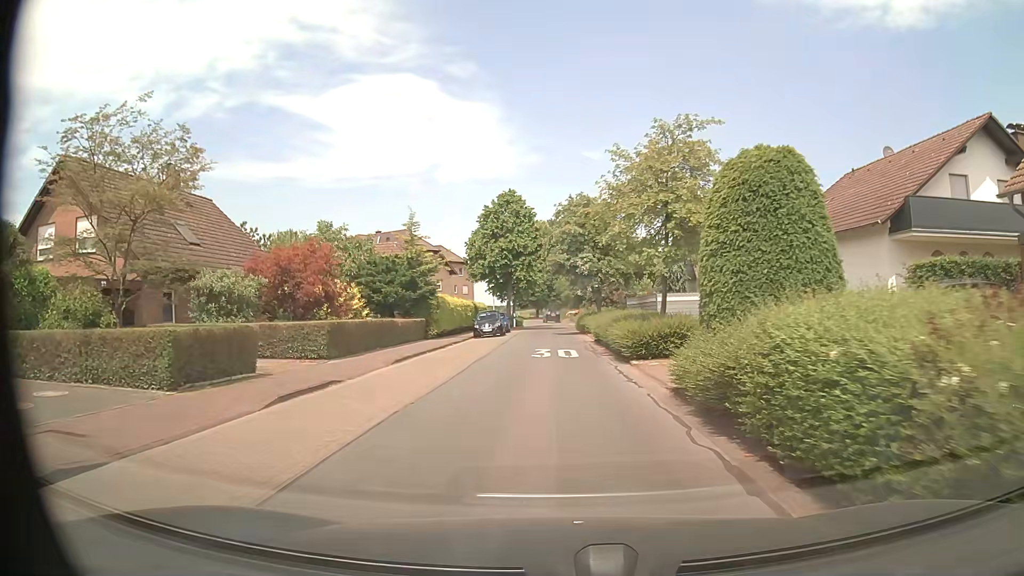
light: Day
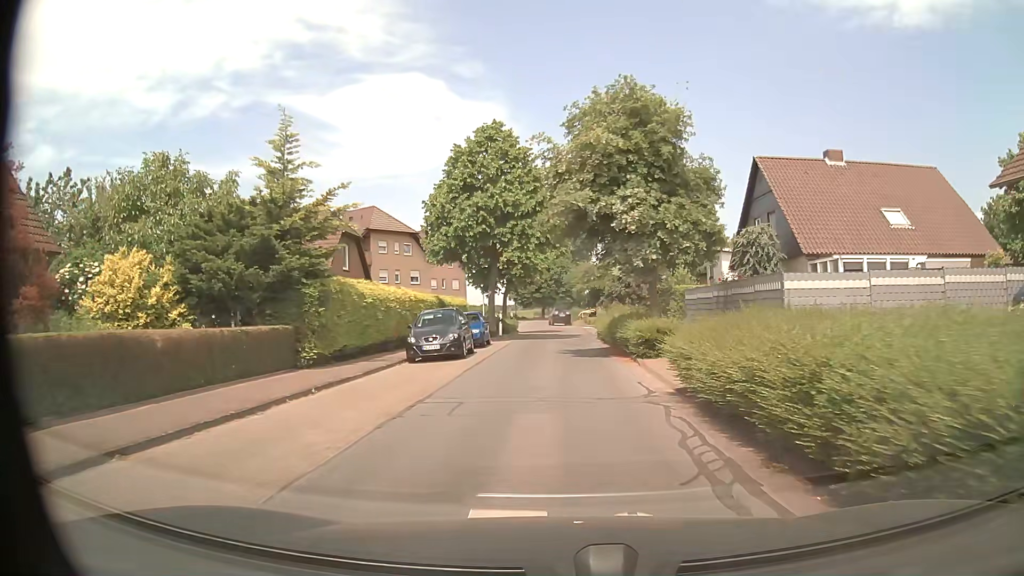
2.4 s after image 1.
(-0.3, +19.4) m; 0°
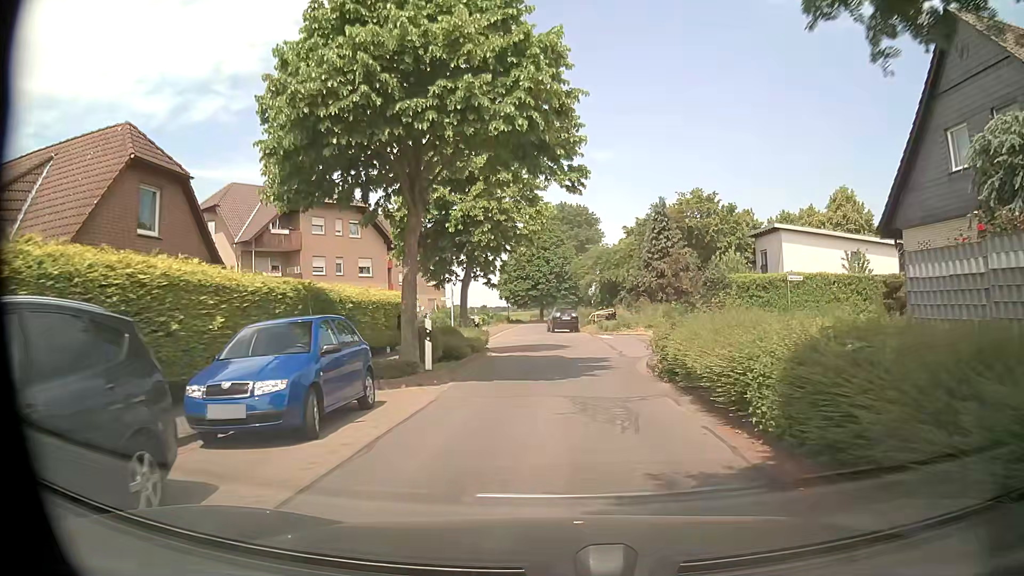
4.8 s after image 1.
(-0.4, +18.7) m; -2°
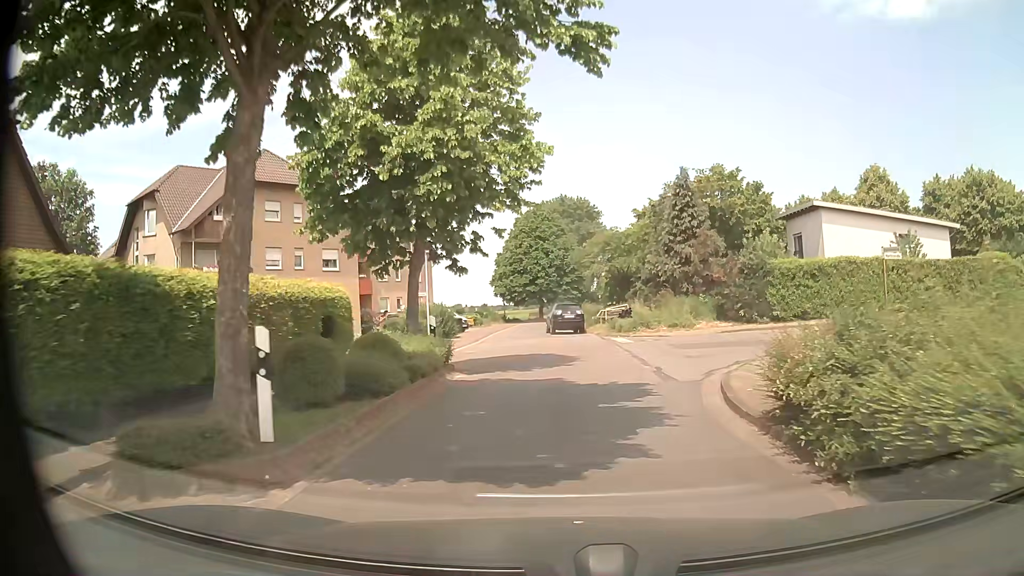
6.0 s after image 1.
(+0.2, +8.0) m; +1°
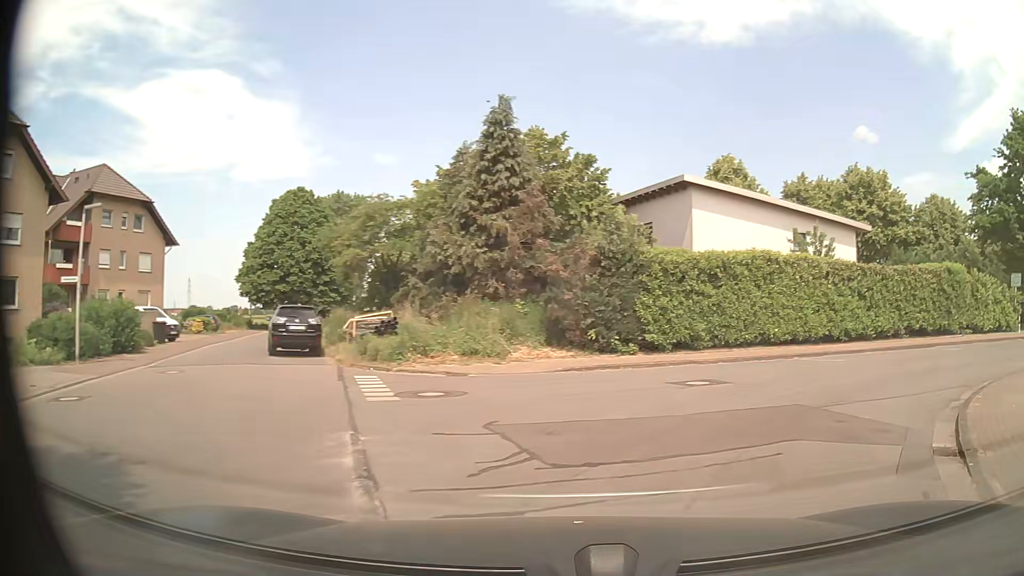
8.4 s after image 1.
(+1.0, +14.3) m; +20°
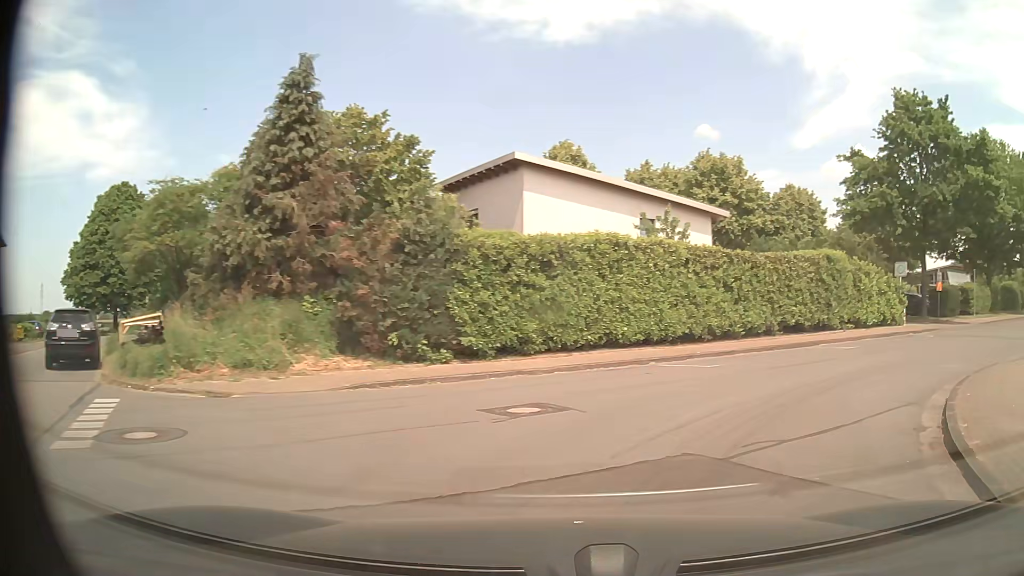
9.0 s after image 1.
(+0.4, +4.0) m; +13°
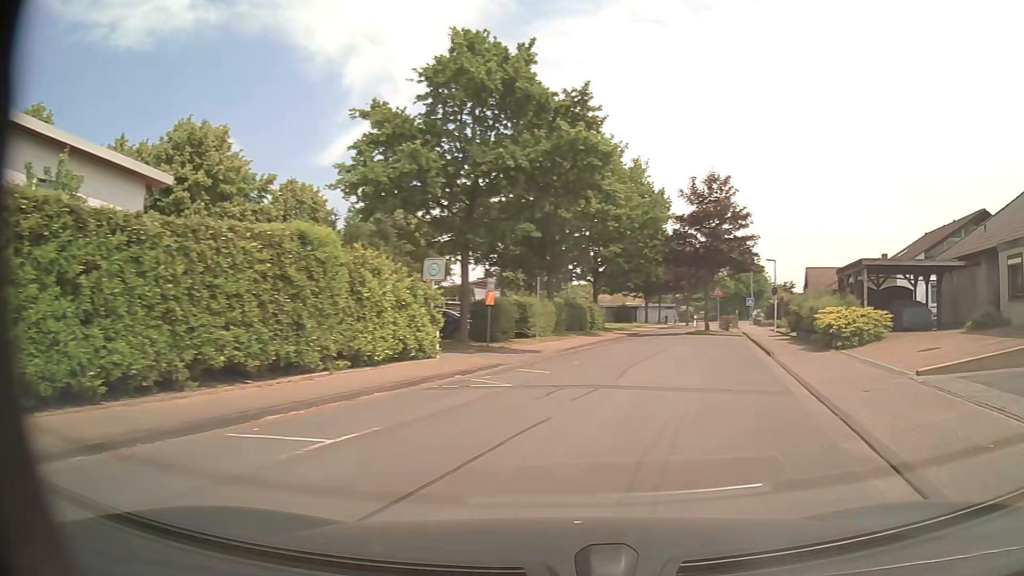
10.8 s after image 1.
(+4.3, +11.6) m; +41°
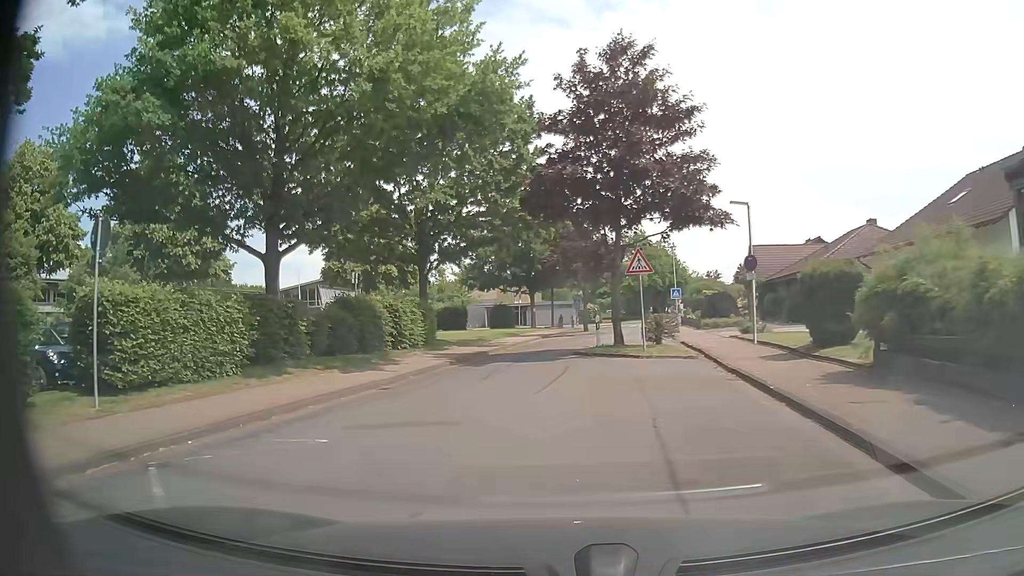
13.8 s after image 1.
(+5.0, +22.5) m; +9°
(-1, +10) (-1, +20) (0, +30) (+3, +39) (+6, +49) (+7, +59) (+8, +69) (+11, +78) (+15, +88) (+18, +97) m
